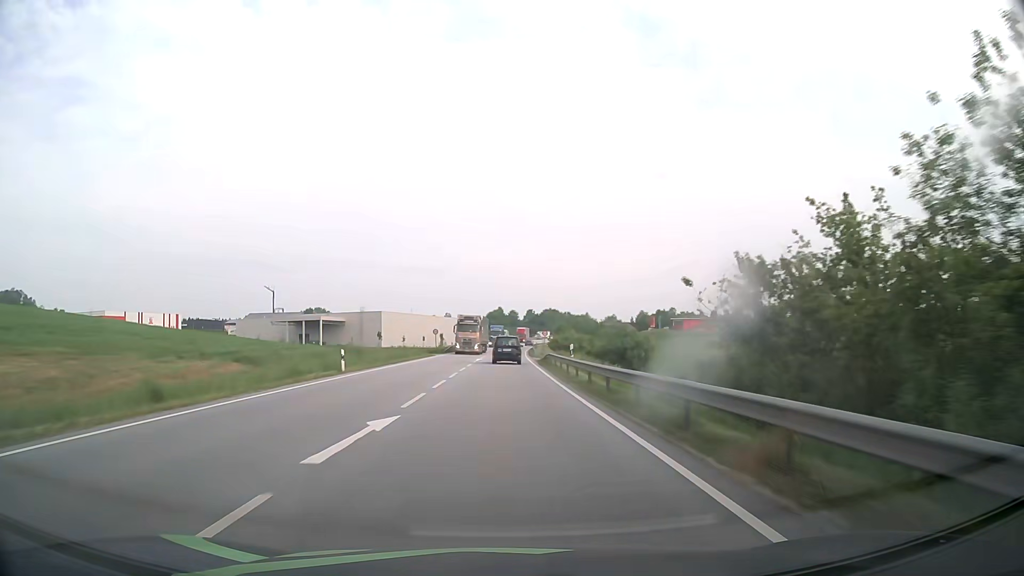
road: primary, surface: asphalt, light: Day
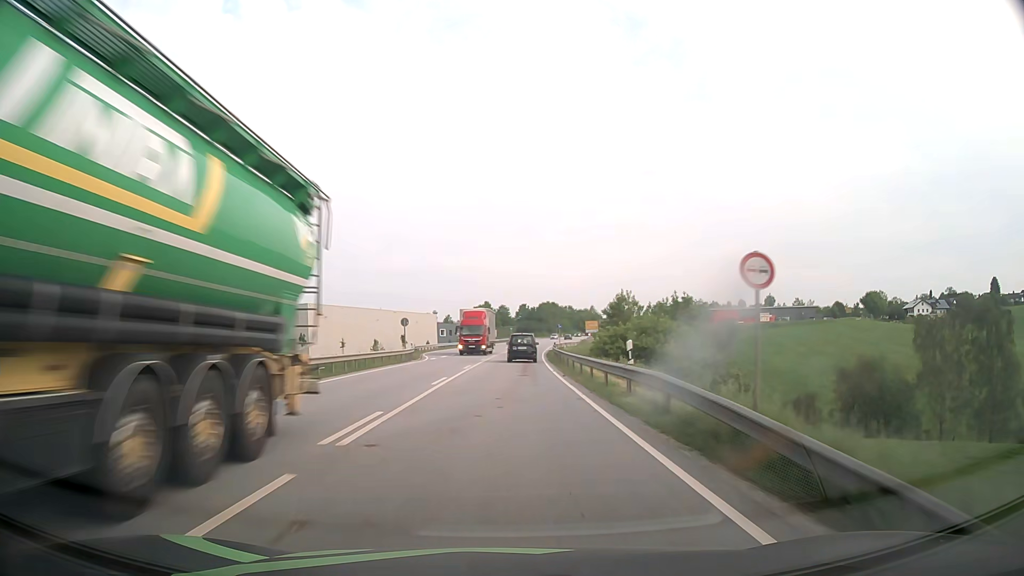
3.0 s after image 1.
(+0.3, +65.3) m; +1°
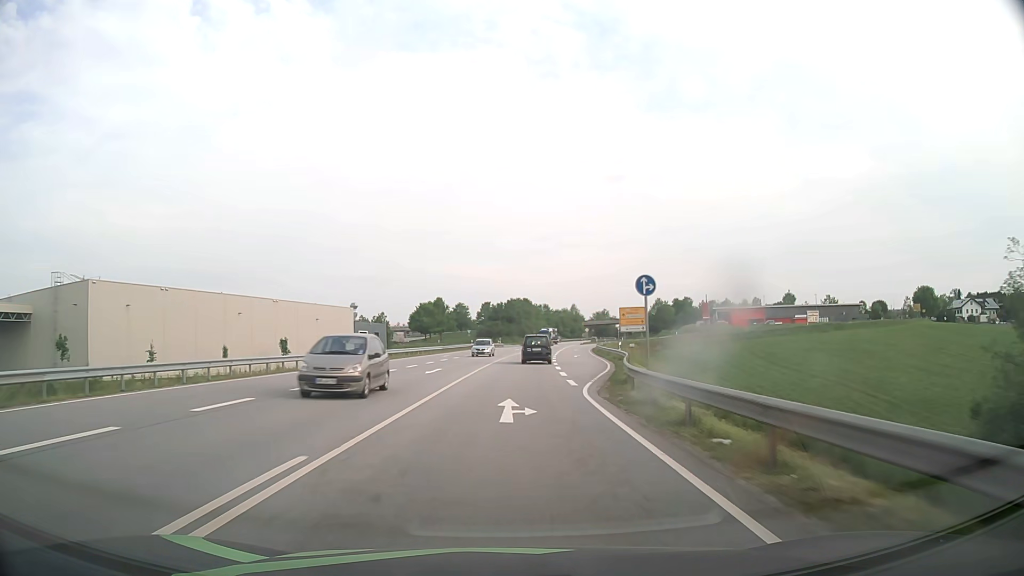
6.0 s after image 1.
(+1.4, +65.0) m; +3°
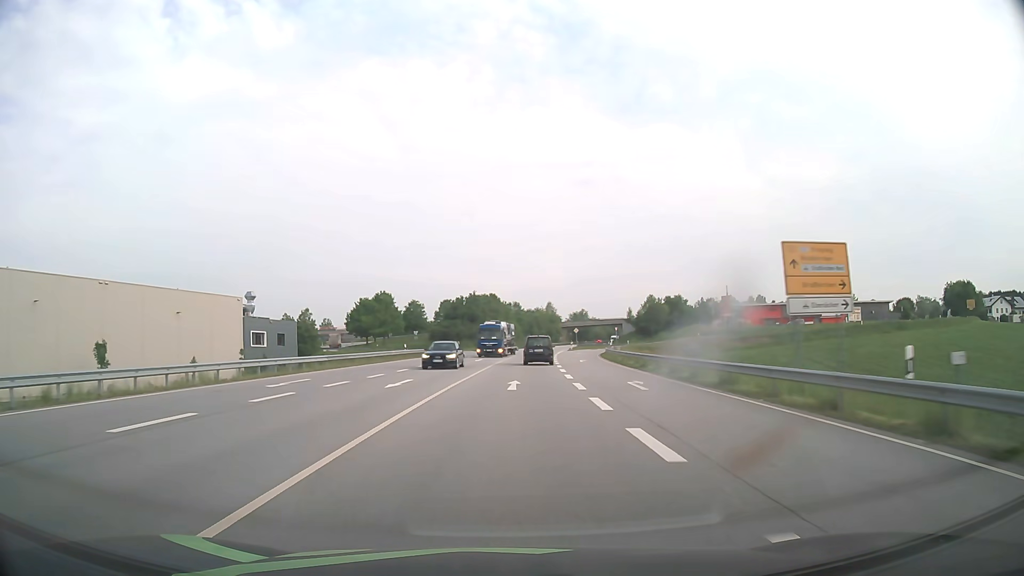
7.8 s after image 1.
(+1.0, +39.0) m; +3°
